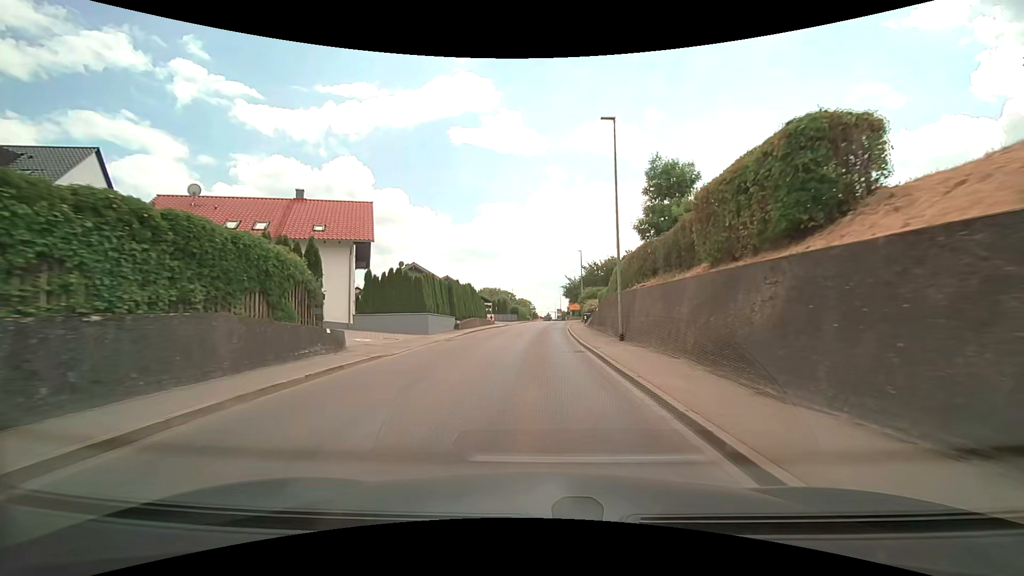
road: secondary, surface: asphalt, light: Day
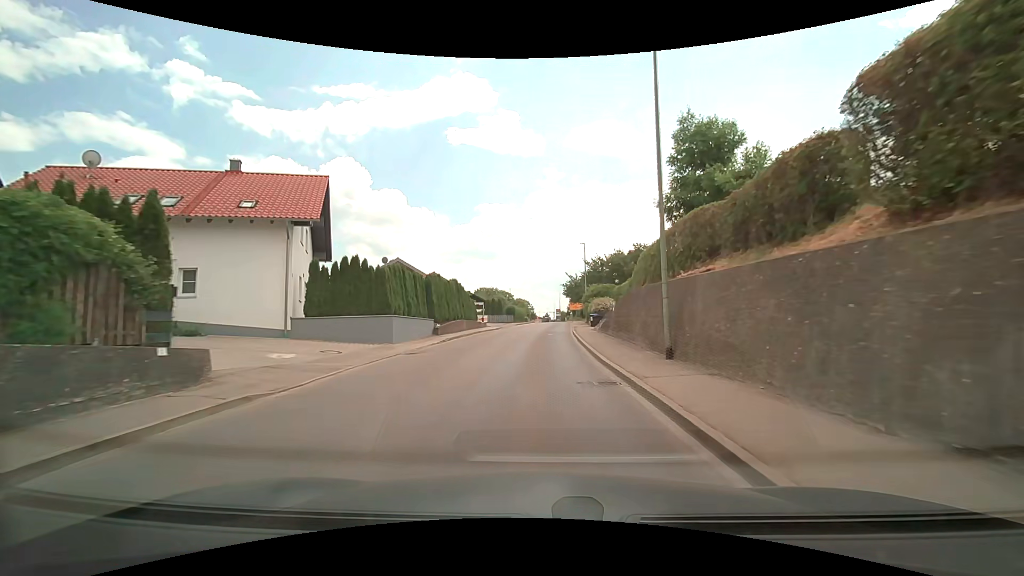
(0.0, +7.0) m; 0°
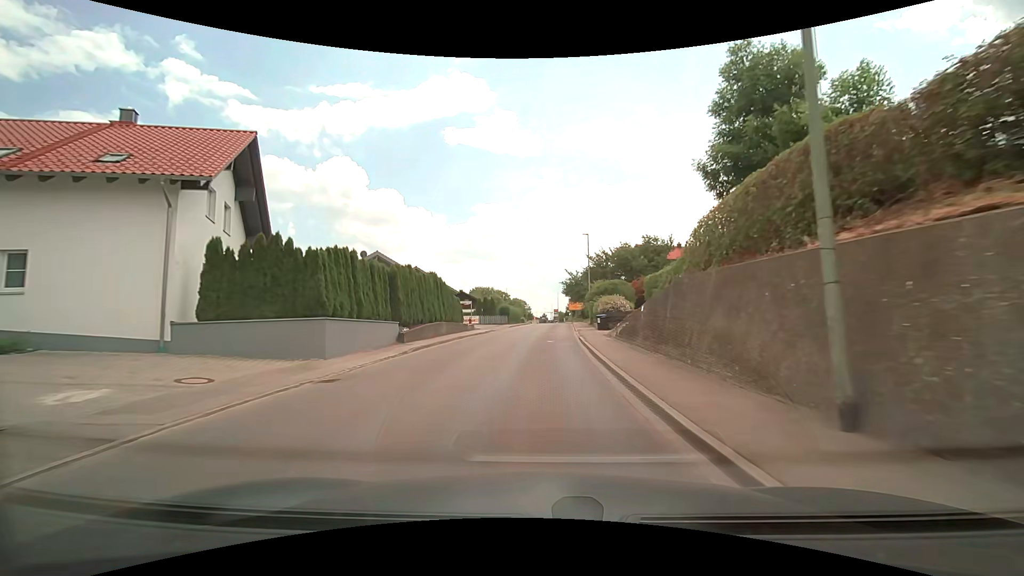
(0.0, +6.9) m; 0°
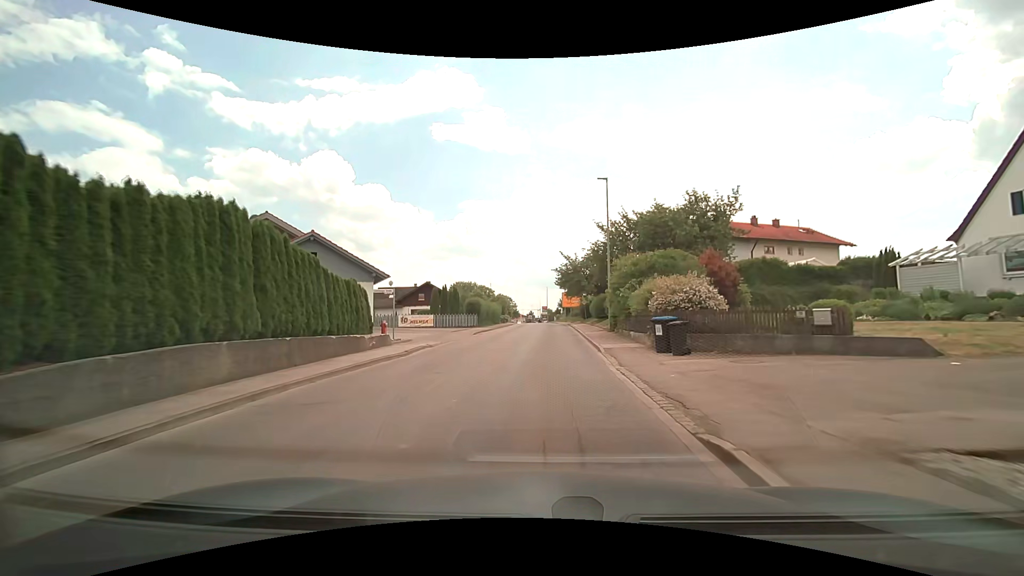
(+0.3, +20.1) m; +2°
(0, +10) (0, +20) (+1, +30) (+1, +40) (+1, +50) (+1, +60) (+2, +70) (+1, +80) (+1, +90) (+1, +100) m
